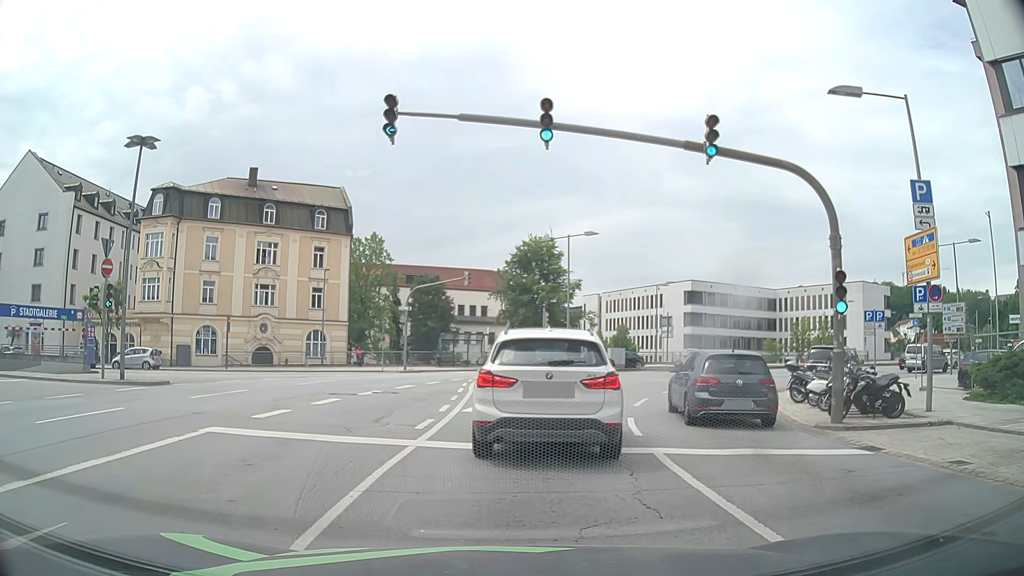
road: primary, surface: asphalt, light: Day
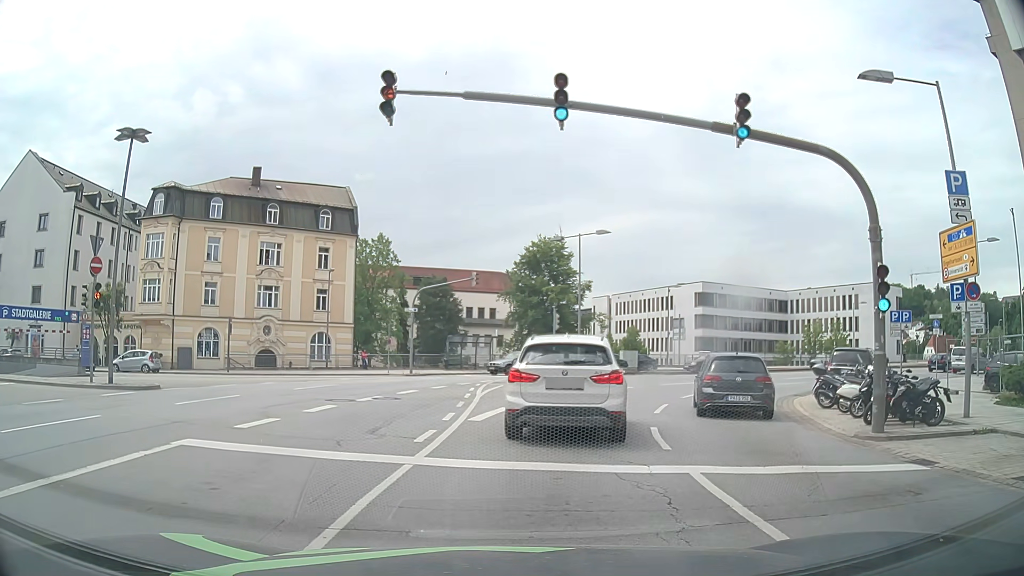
(0.0, +1.4) m; +1°
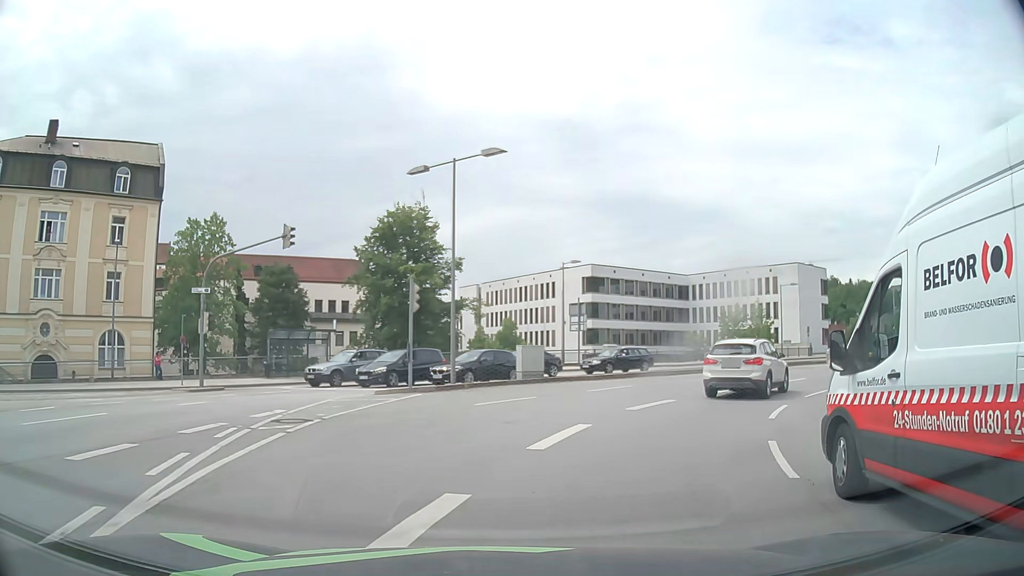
(+0.8, +15.5) m; +10°
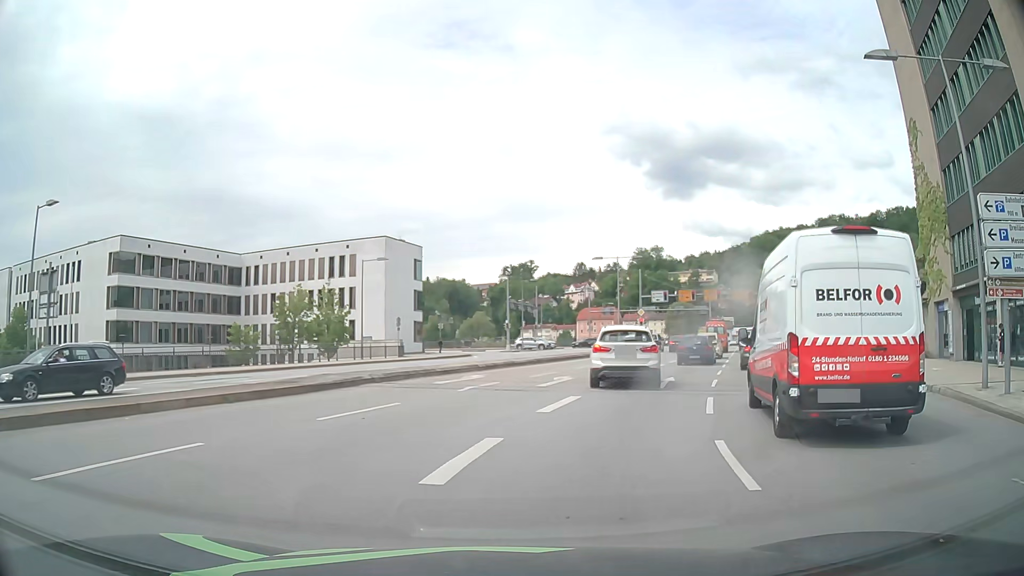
(+6.7, +18.9) m; +38°
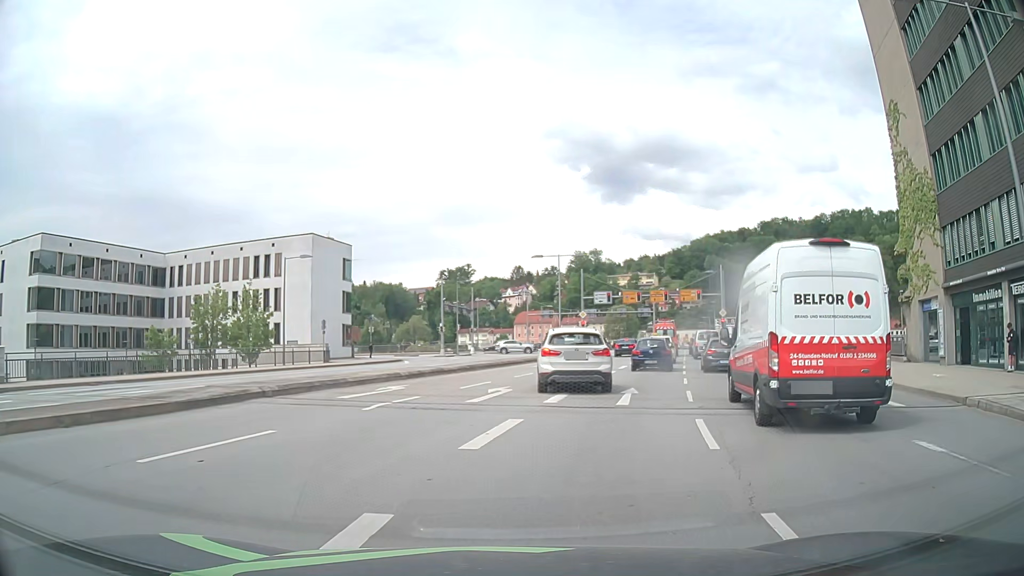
(+0.2, +3.9) m; +5°
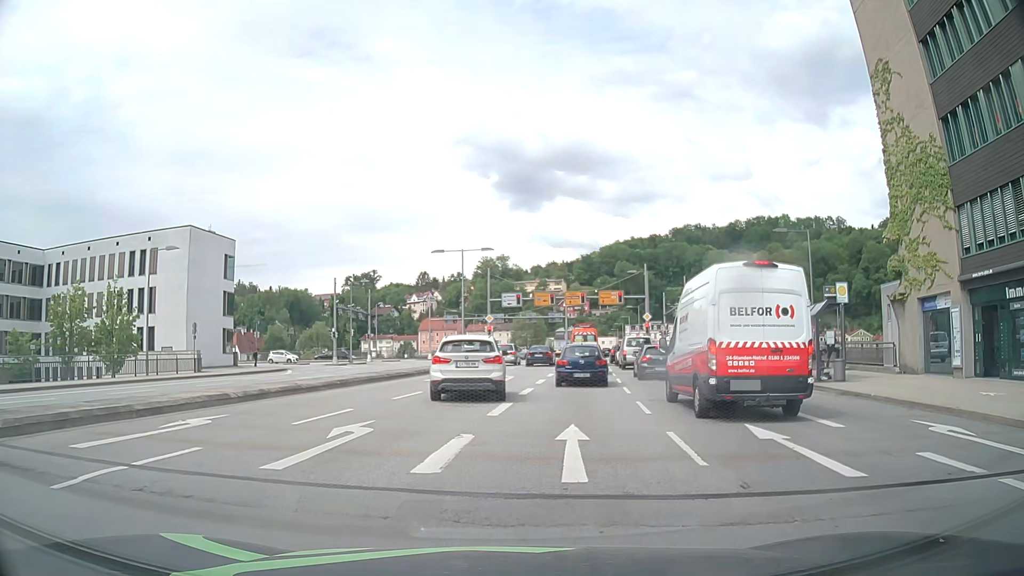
(+0.5, +7.0) m; +8°
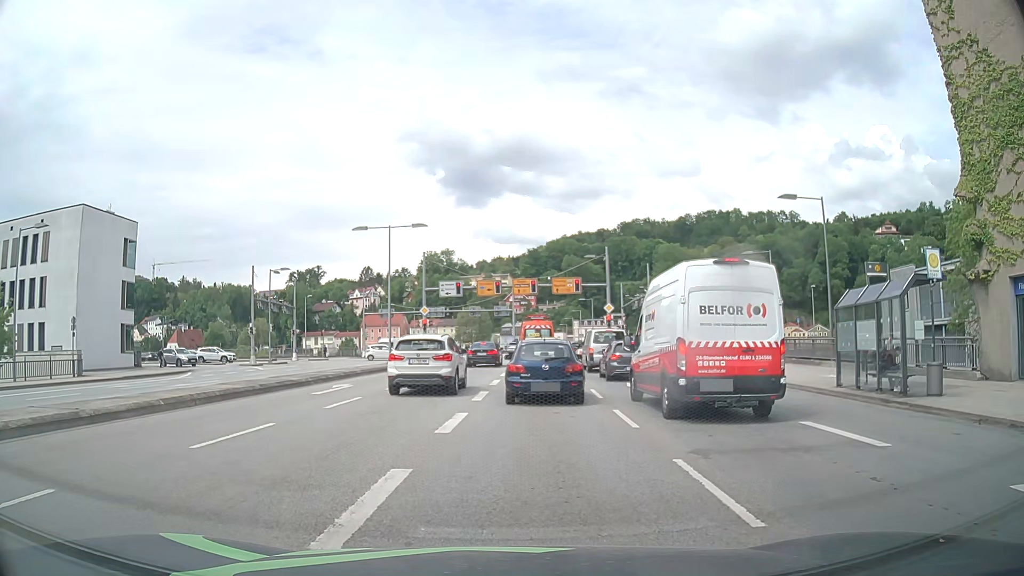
(+0.4, +8.4) m; +4°
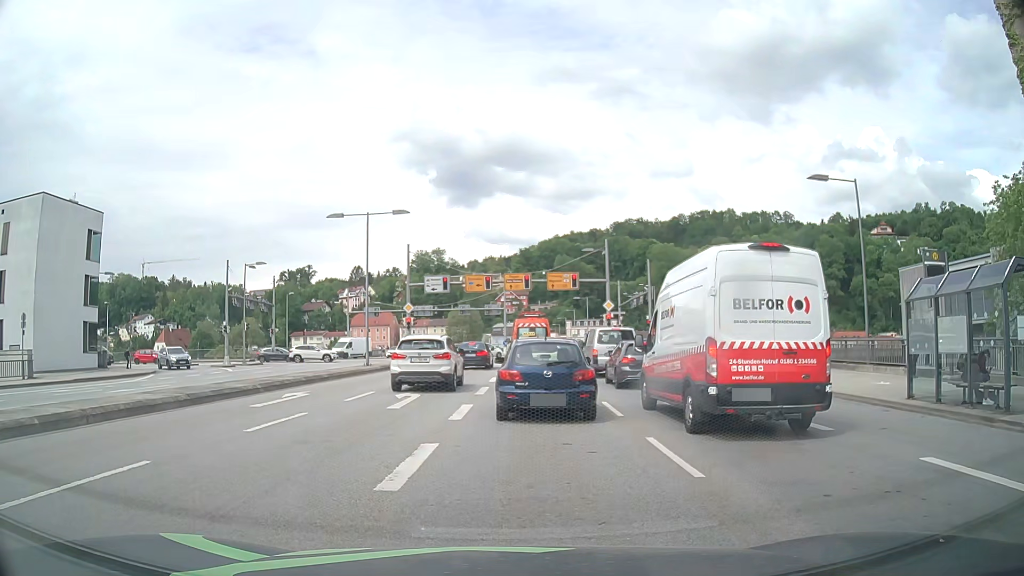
(-0.1, +4.0) m; +1°
